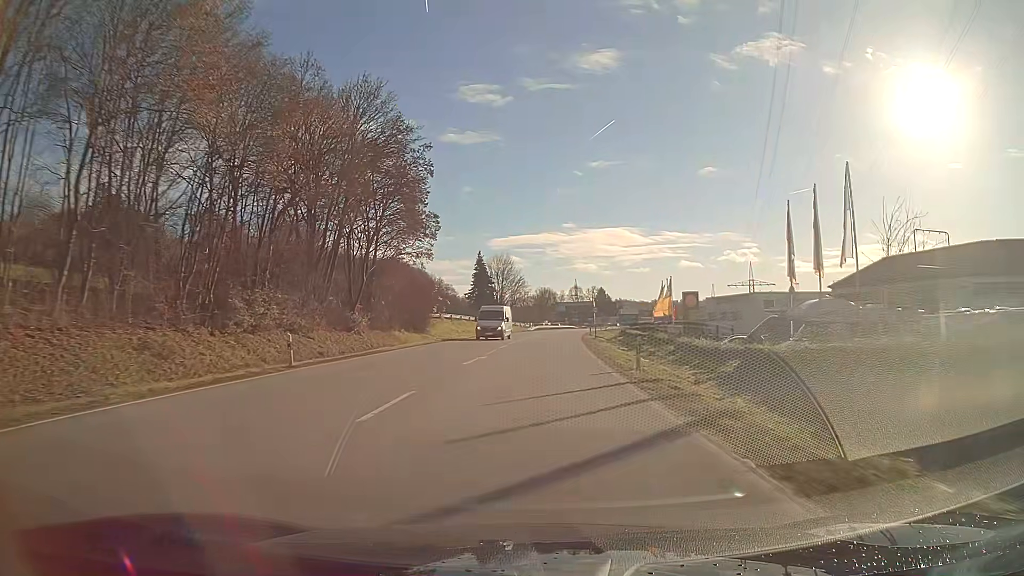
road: primary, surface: asphalt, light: Day
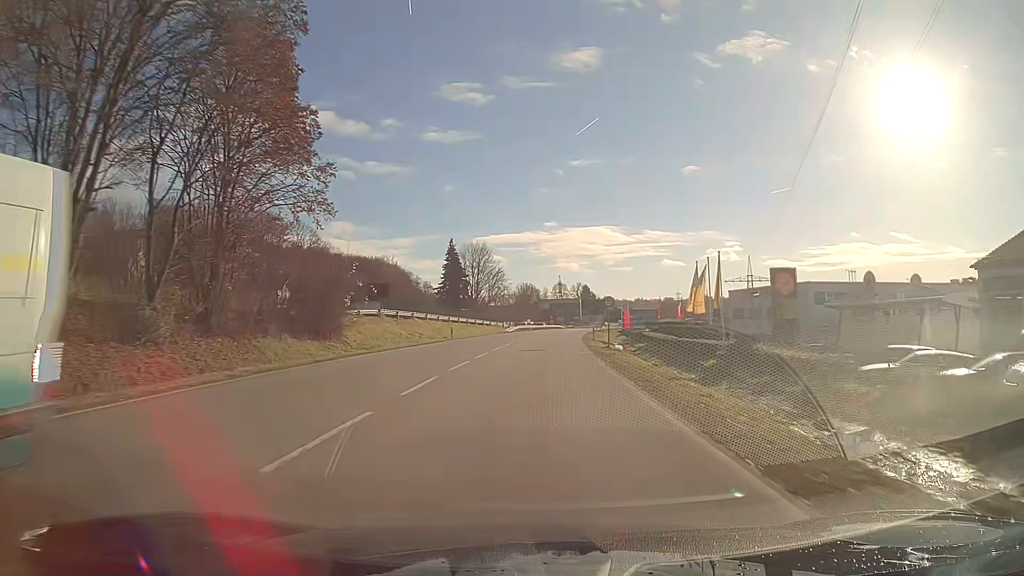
(+0.3, +21.6) m; +1°
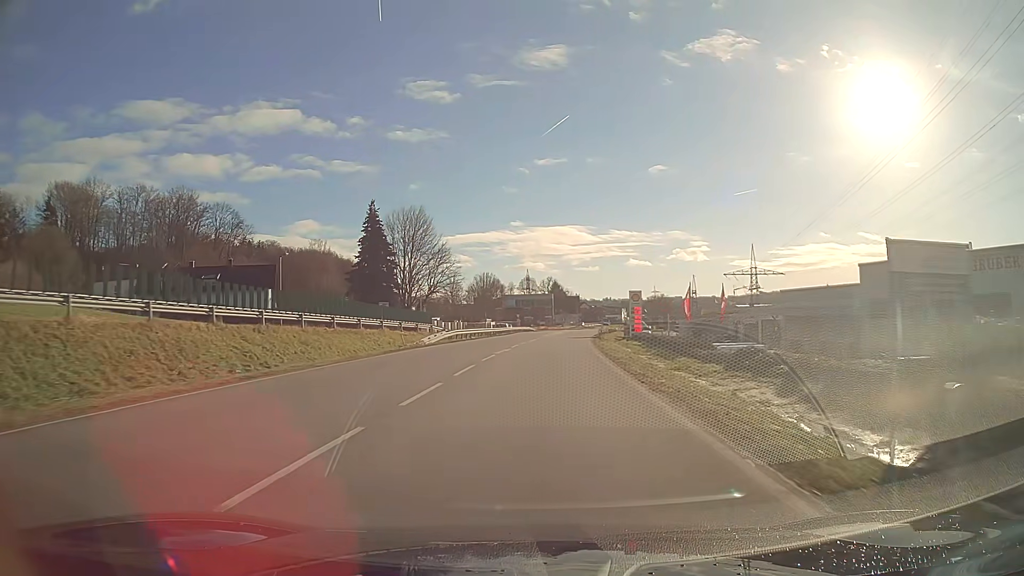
(+1.0, +43.2) m; +3°
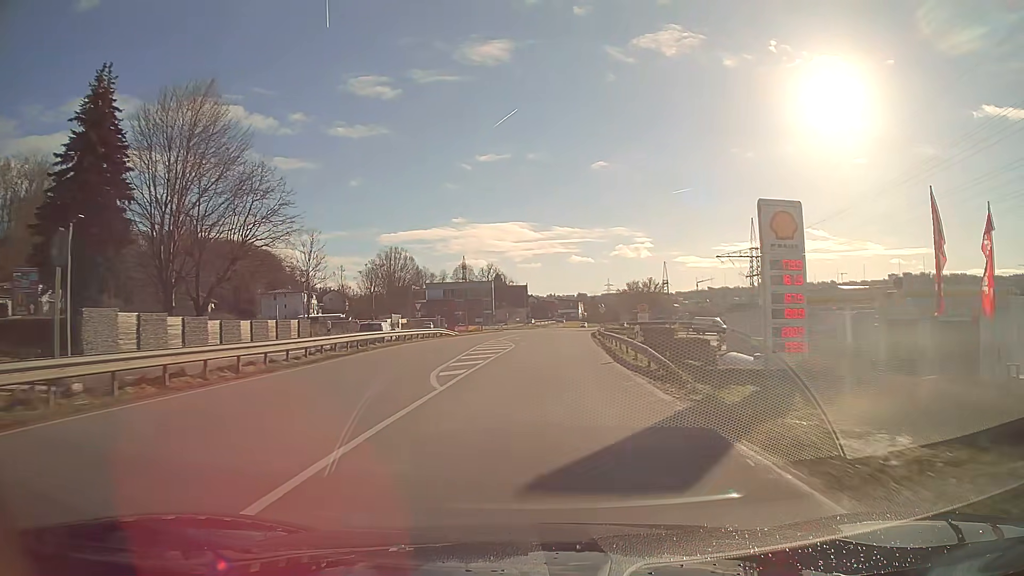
(+2.2, +54.0) m; +5°
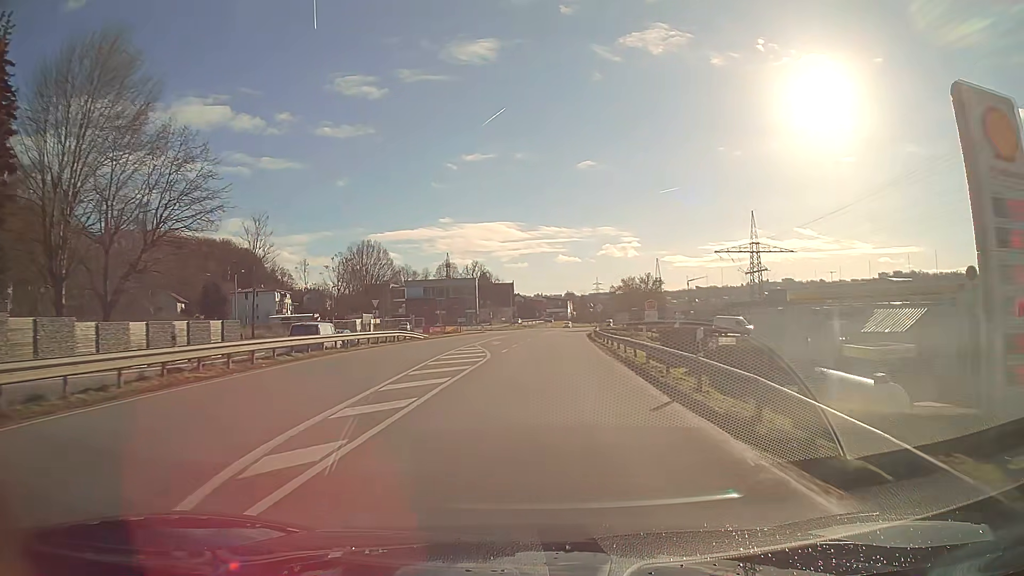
(+0.1, +10.8) m; +1°
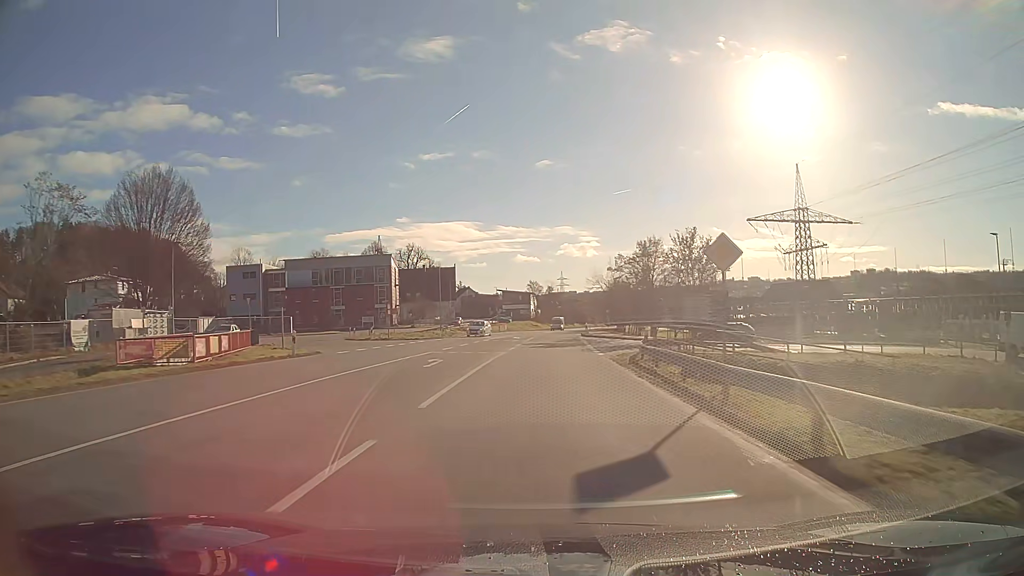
(+1.7, +54.1) m; +3°
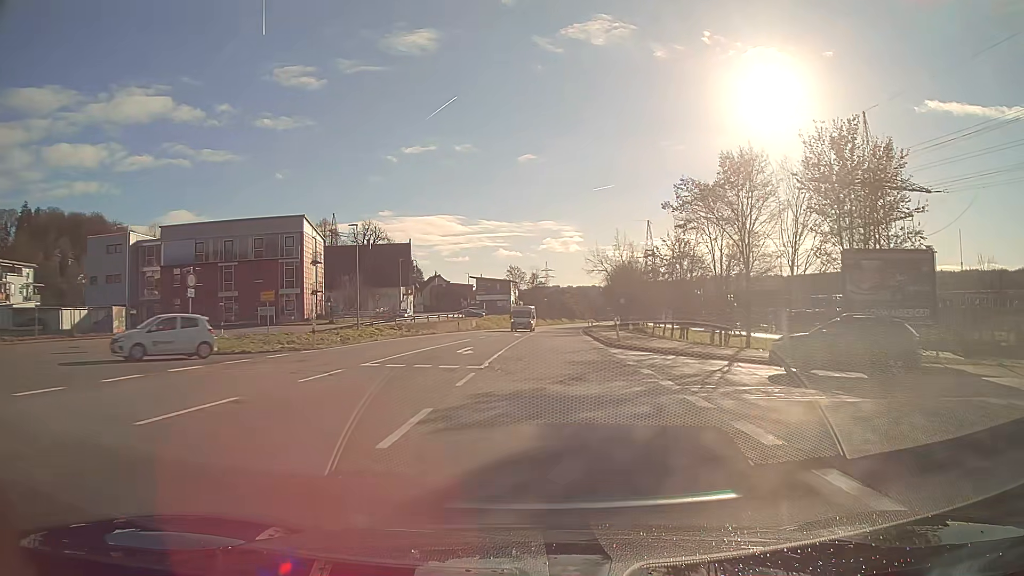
(+0.4, +32.4) m; +2°
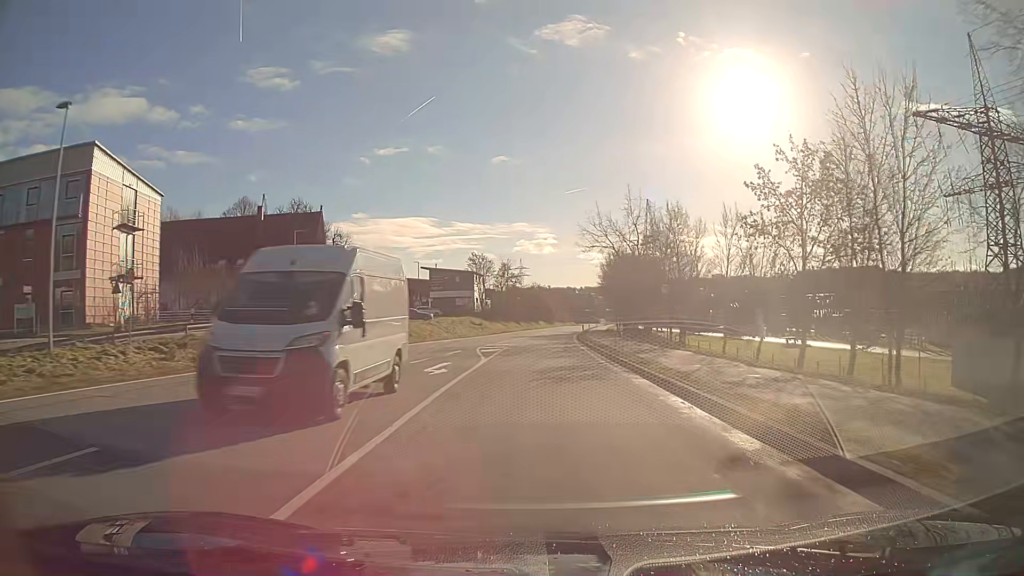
(+0.6, +32.4) m; +2°
